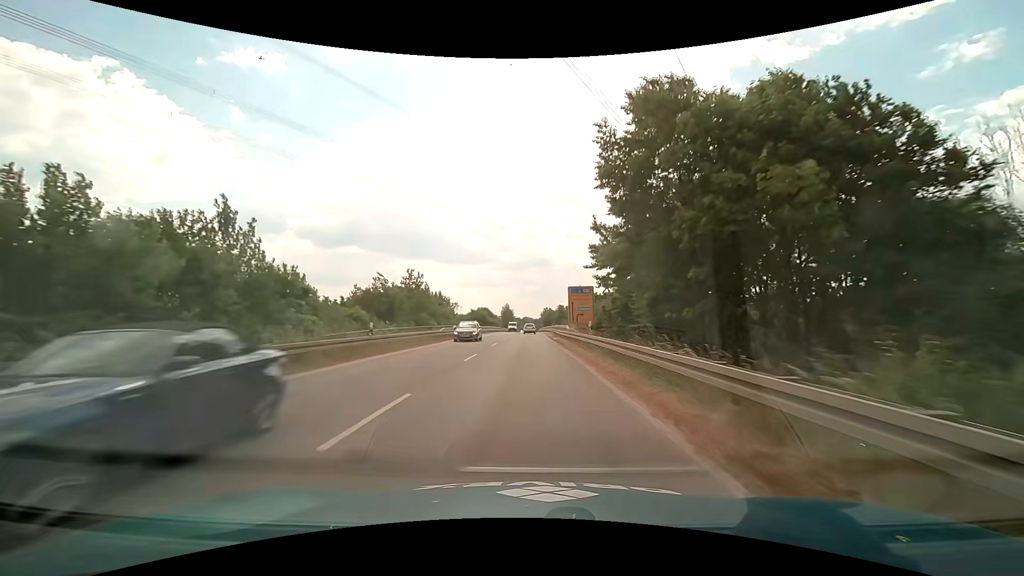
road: primary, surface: asphalt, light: Day
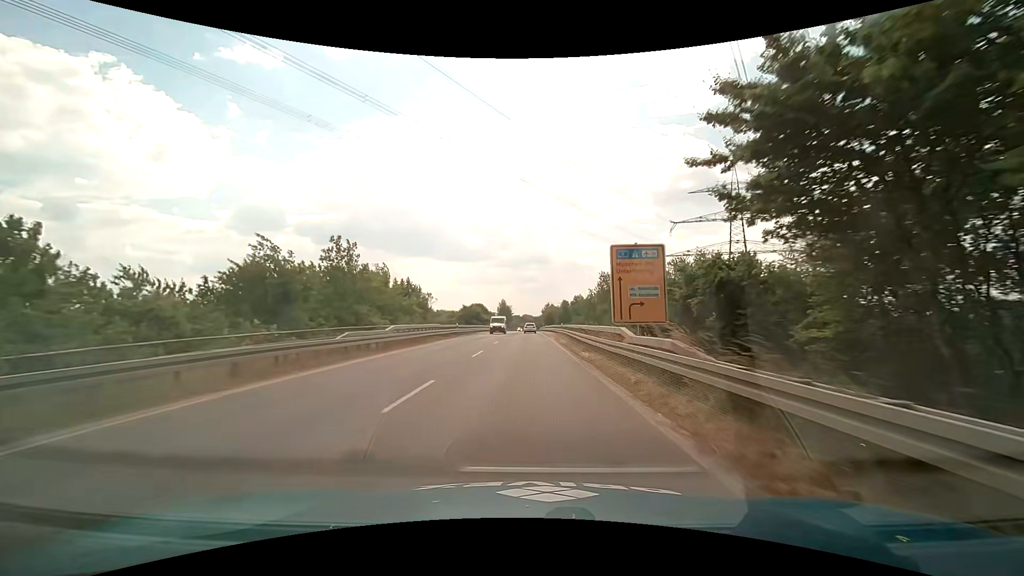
(0.0, +21.6) m; 0°
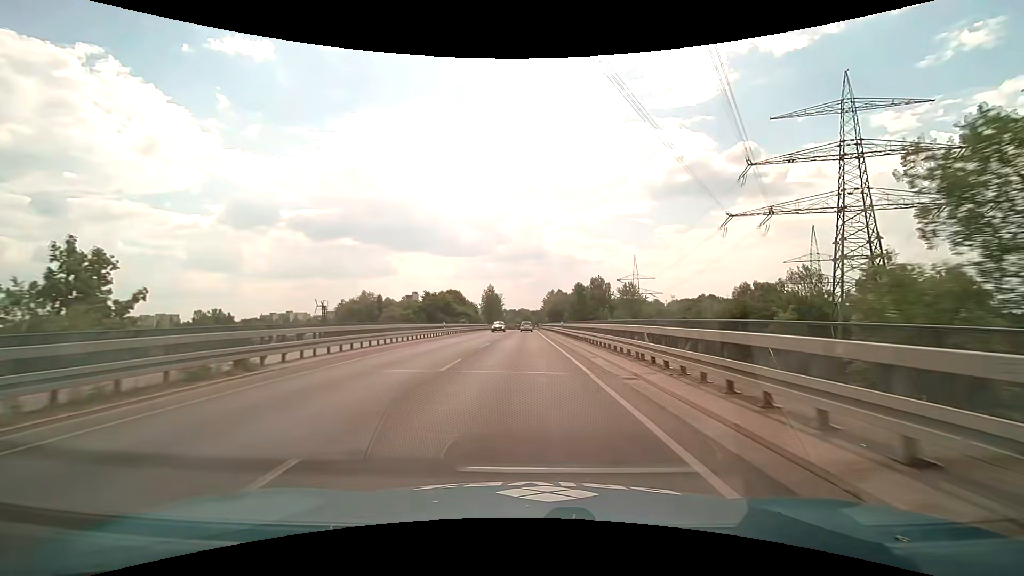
(0.0, +54.1) m; 0°
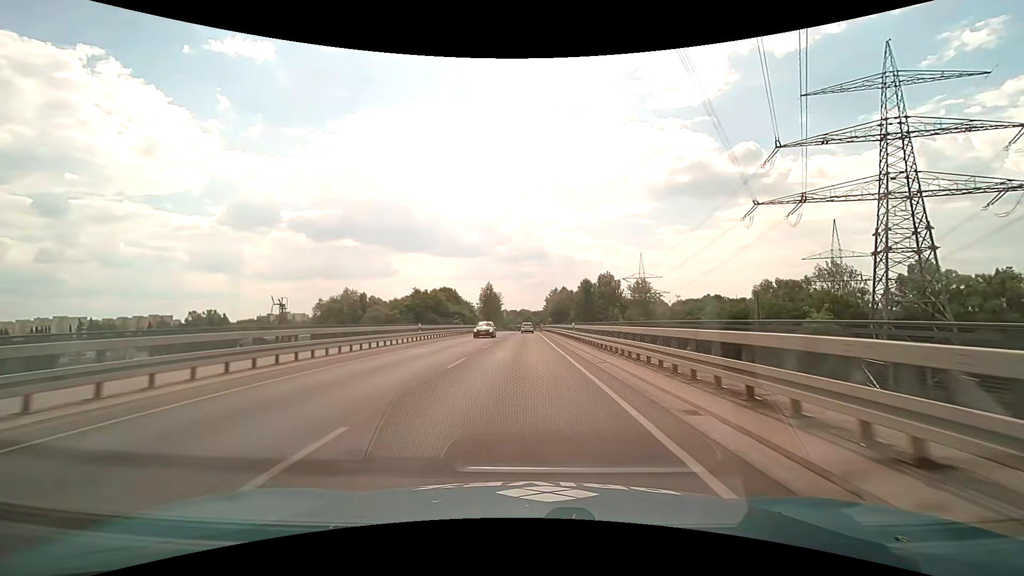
(0.0, +10.8) m; 0°
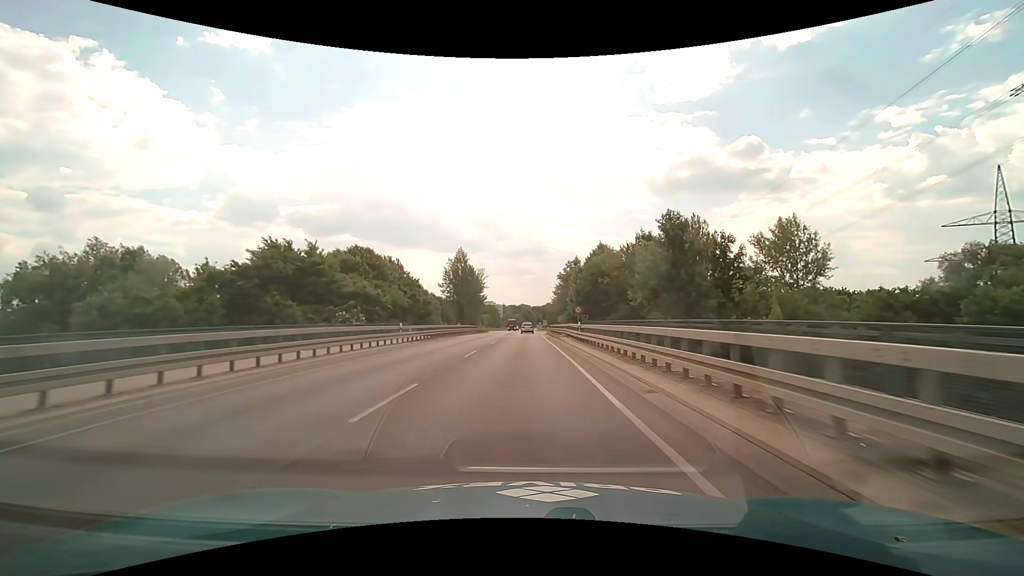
(-0.1, +54.4) m; 0°
(0, +10) (0, +20) (0, +30) (0, +40) (0, +50) (0, +60) (0, +70) (0, +80) (0, +90) (0, +100) m
